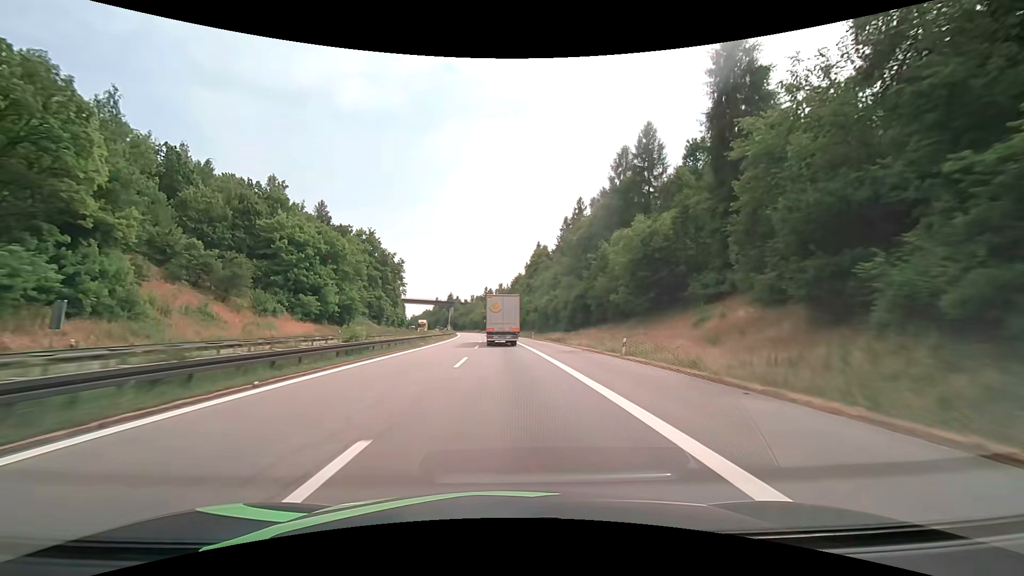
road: motorway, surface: asphalt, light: Day
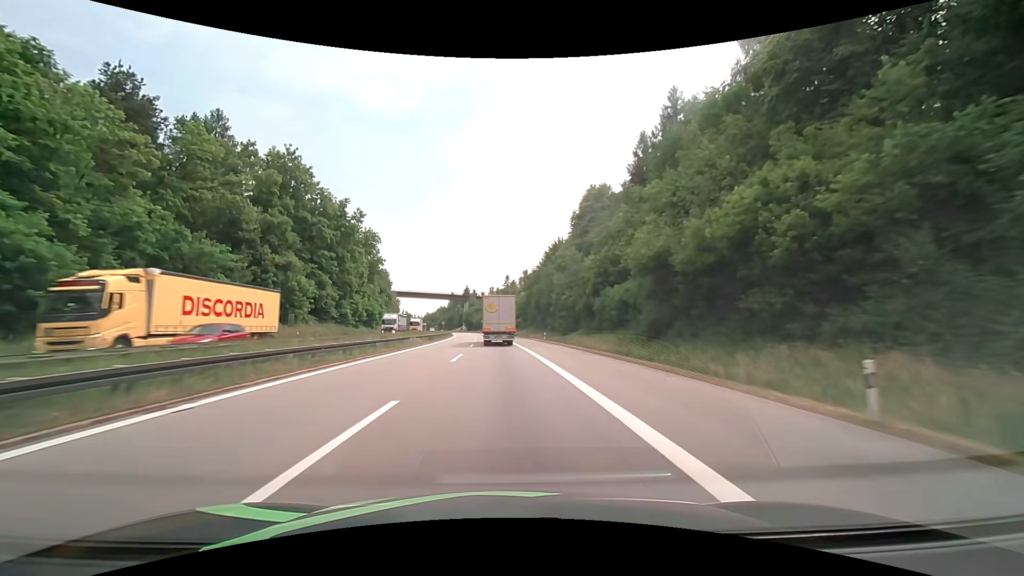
(-1.2, +68.4) m; -3°
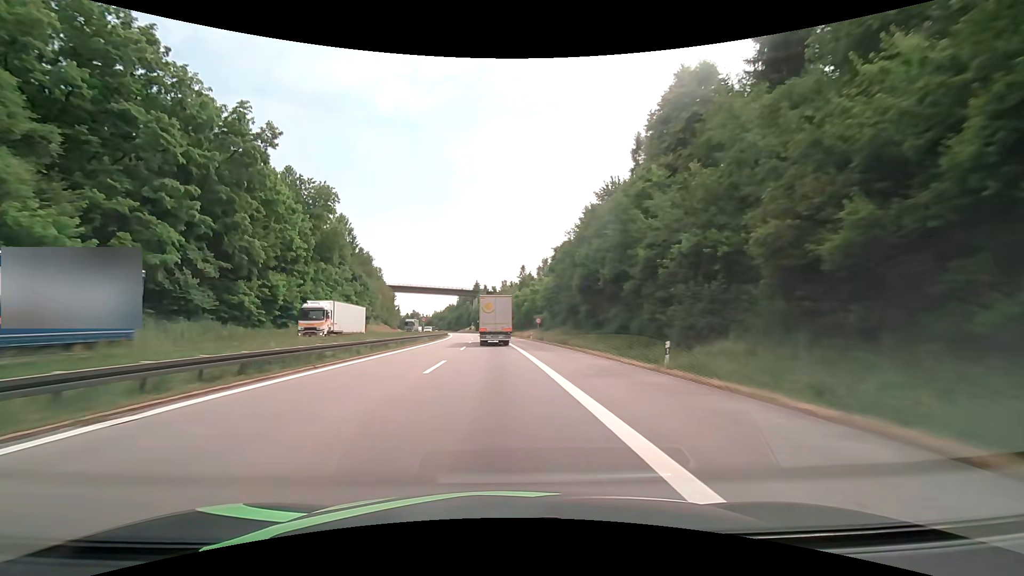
(-0.5, +41.4) m; -1°
(0, +10) (0, +20) (0, +30) (-1, +40) (-1, +50) (-2, +60) (-2, +70) (-3, +80) (-4, +90) (-5, +100) m
